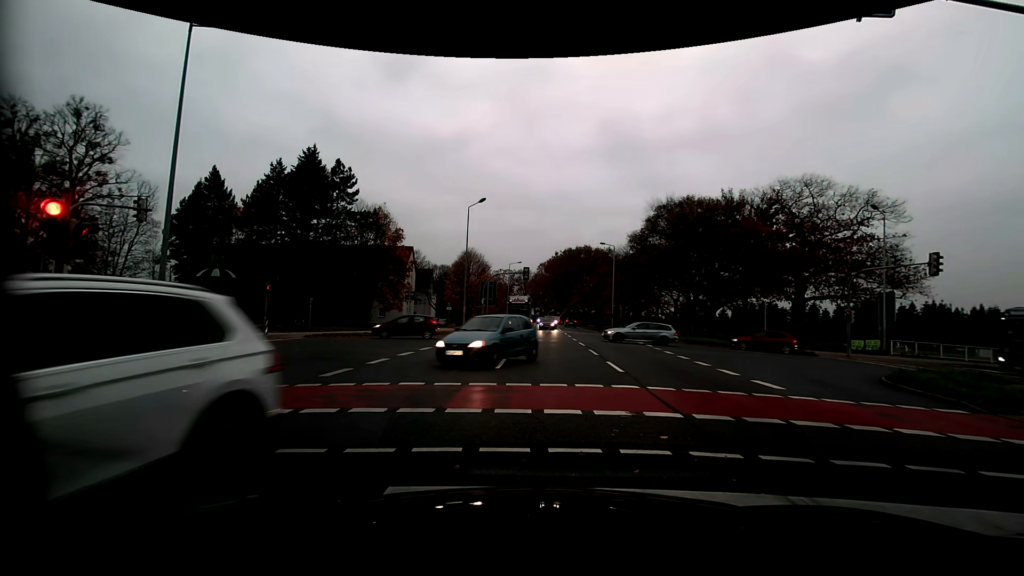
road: primary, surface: asphalt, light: Day
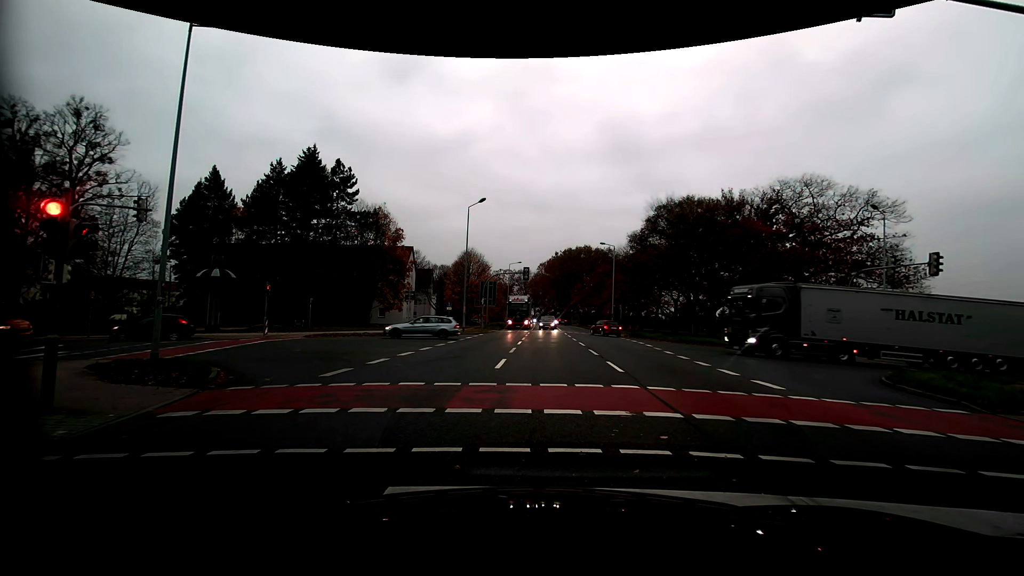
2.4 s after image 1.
(0.0, 0.0) m; 0°
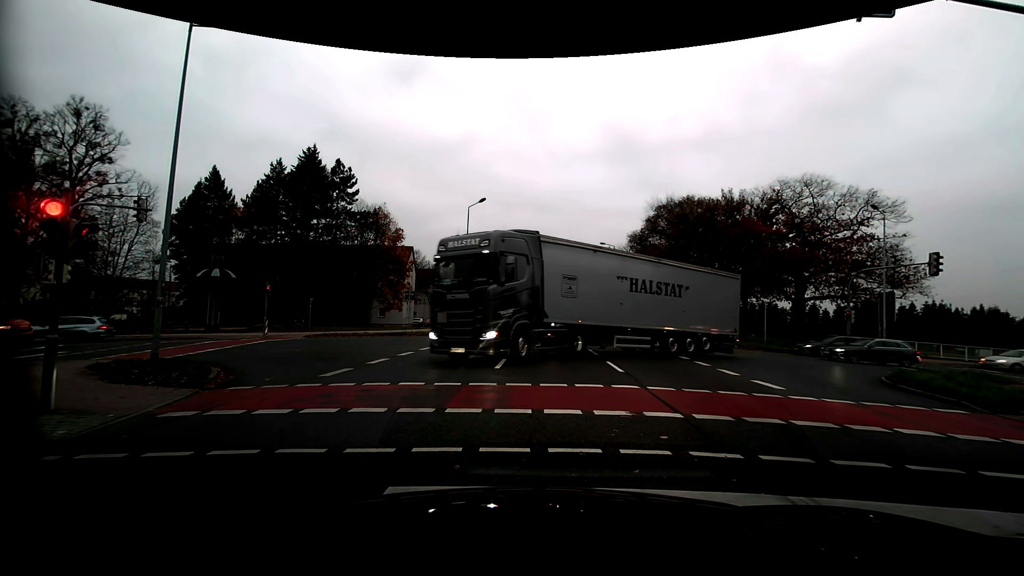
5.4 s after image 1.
(0.0, 0.0) m; 0°
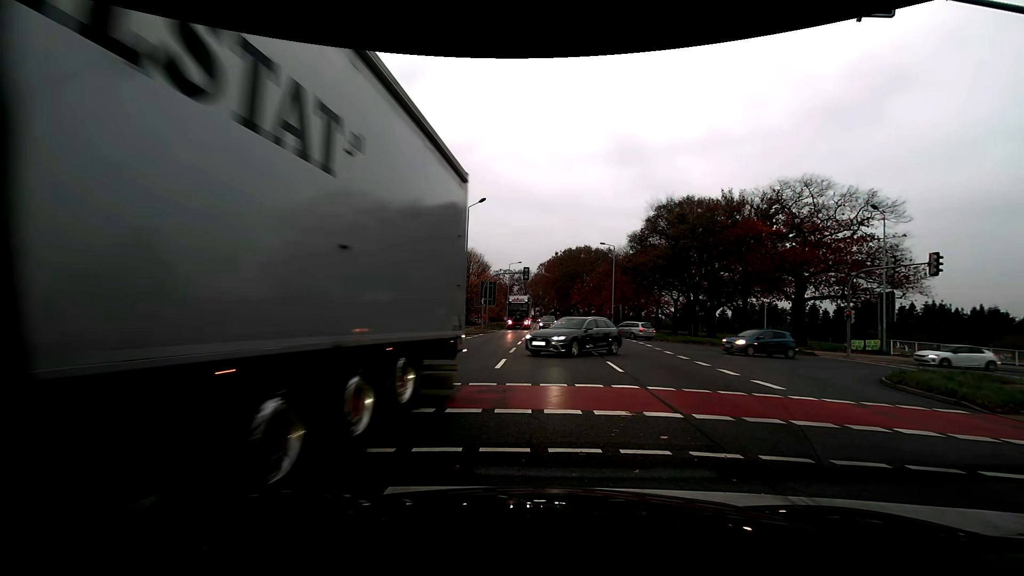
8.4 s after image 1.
(0.0, 0.0) m; 0°
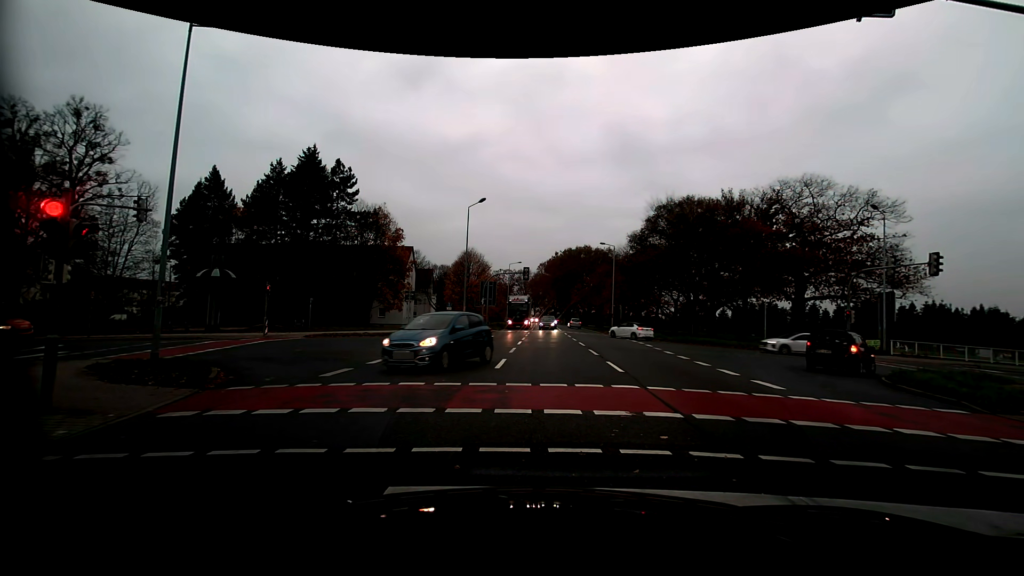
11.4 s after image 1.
(0.0, 0.0) m; 0°
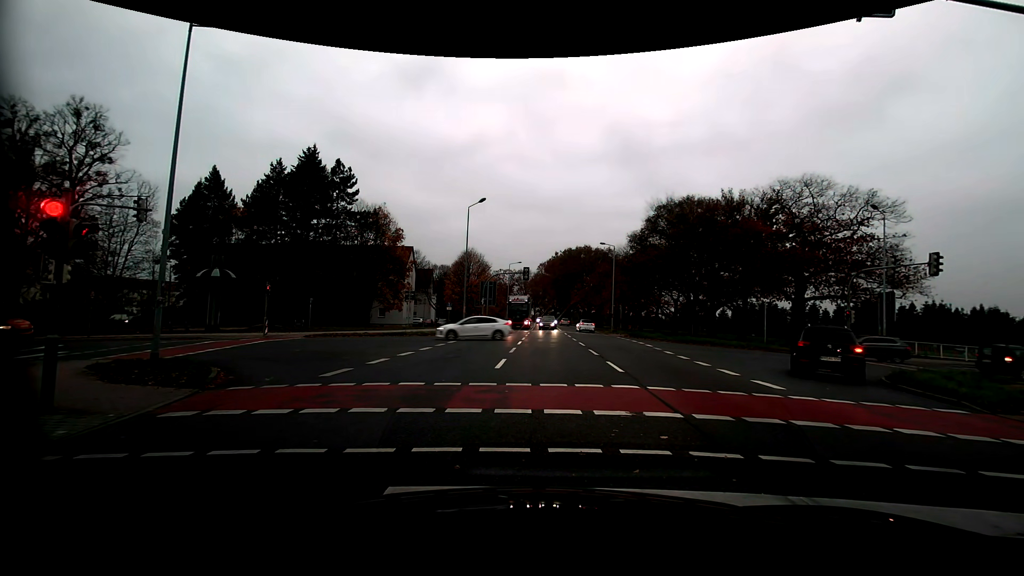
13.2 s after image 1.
(0.0, 0.0) m; 0°
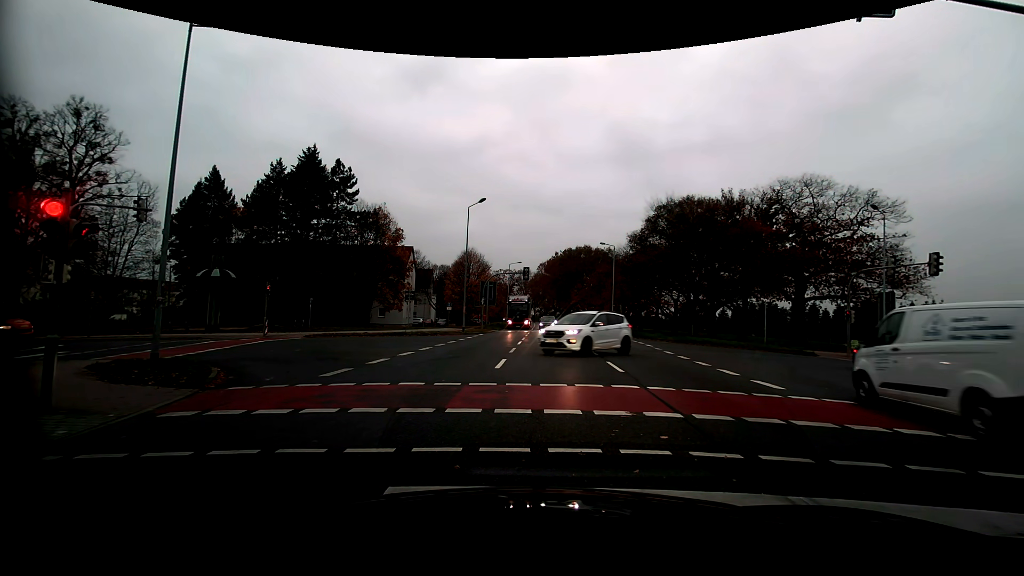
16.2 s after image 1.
(0.0, 0.0) m; 0°
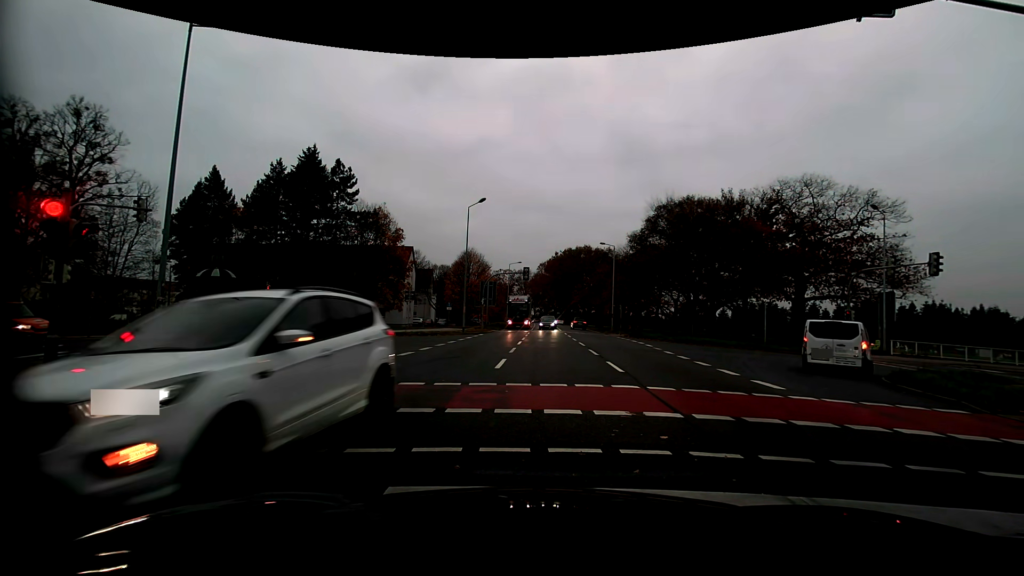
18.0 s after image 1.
(0.0, 0.0) m; 0°
(0, +10) (+1, +20) (-2, +29) (-12, +31) (-22, +29) (-31, +26) (-41, +23) (-50, +19) (-59, +15) (-69, +12) m
